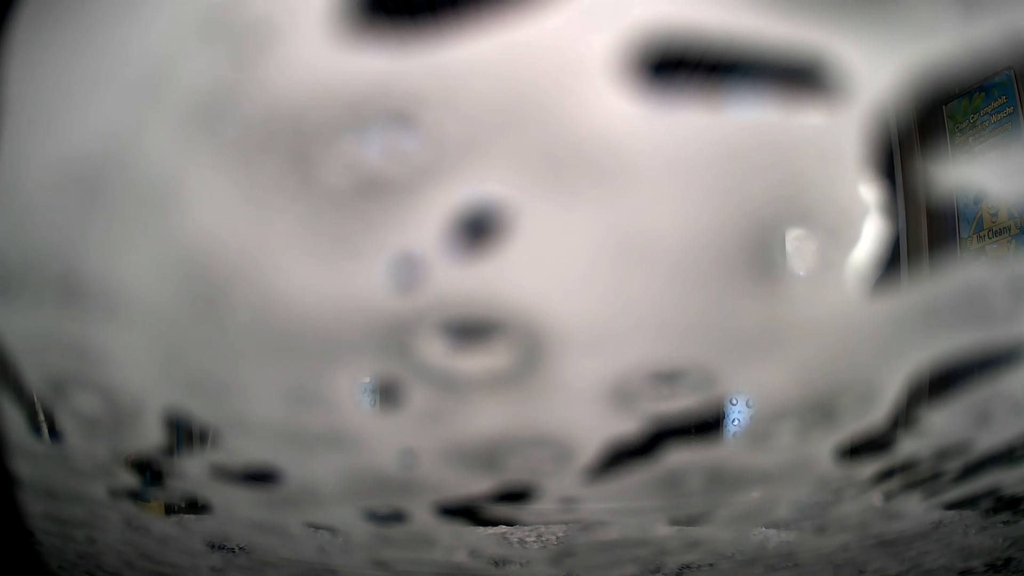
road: service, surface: asphalt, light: Day
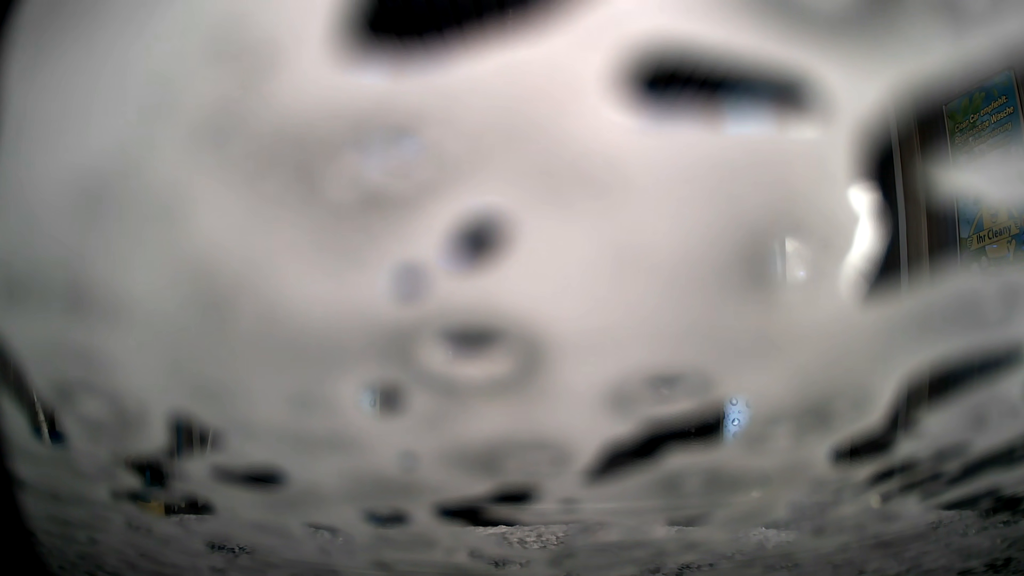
(0.0, 0.0) m; 0°
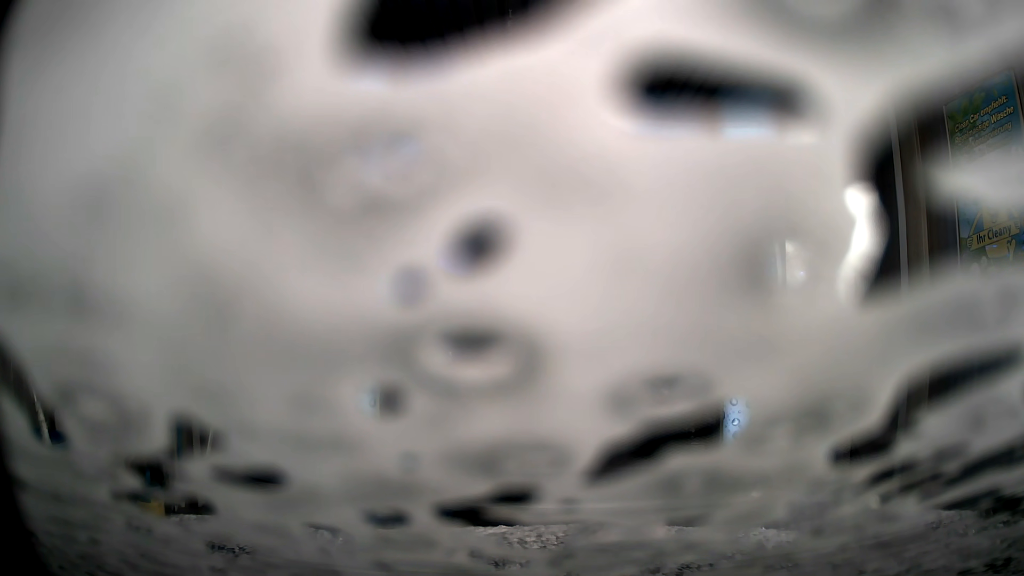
(0.0, 0.0) m; 0°
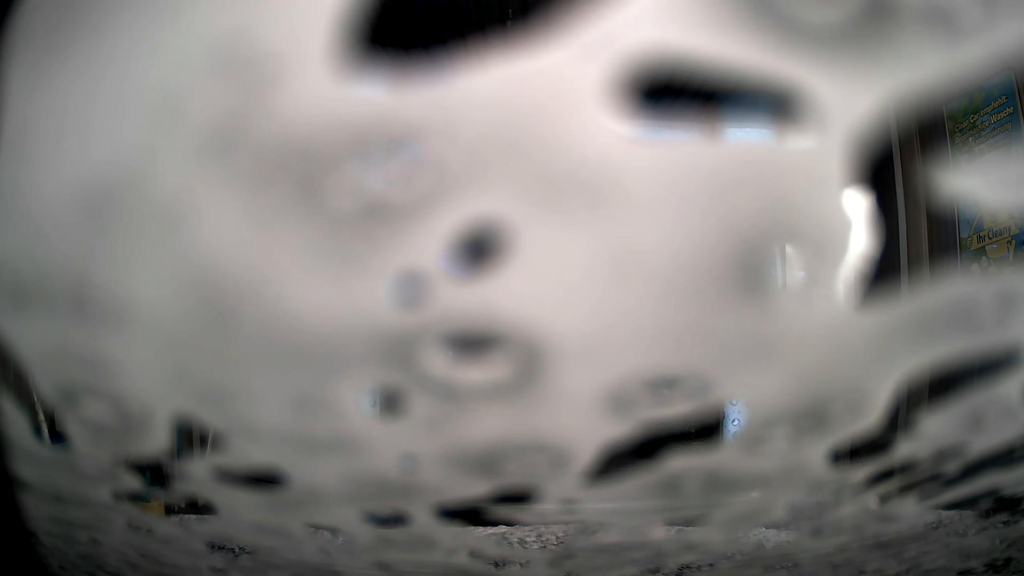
(0.0, 0.0) m; 0°
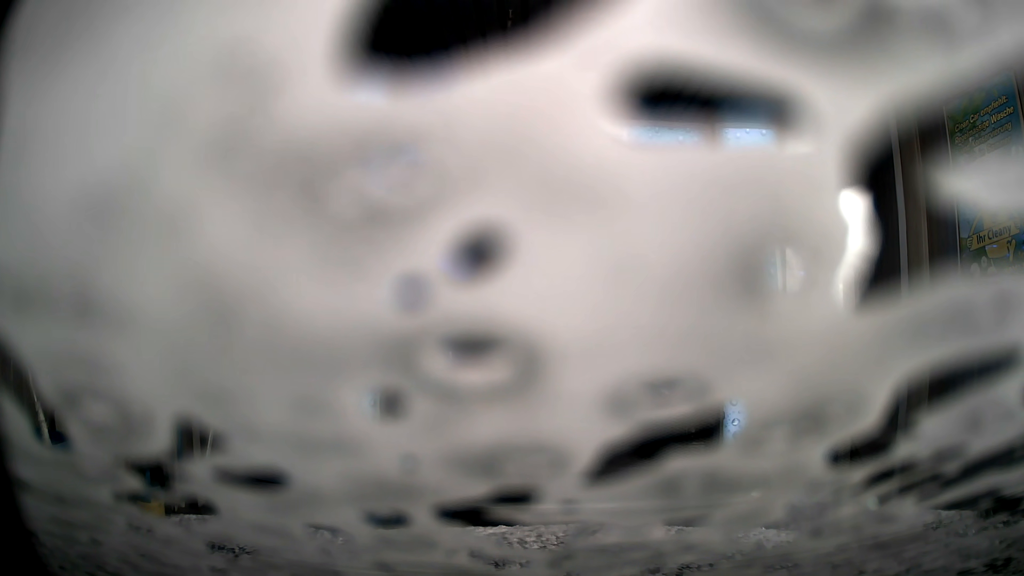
(0.0, 0.0) m; 0°
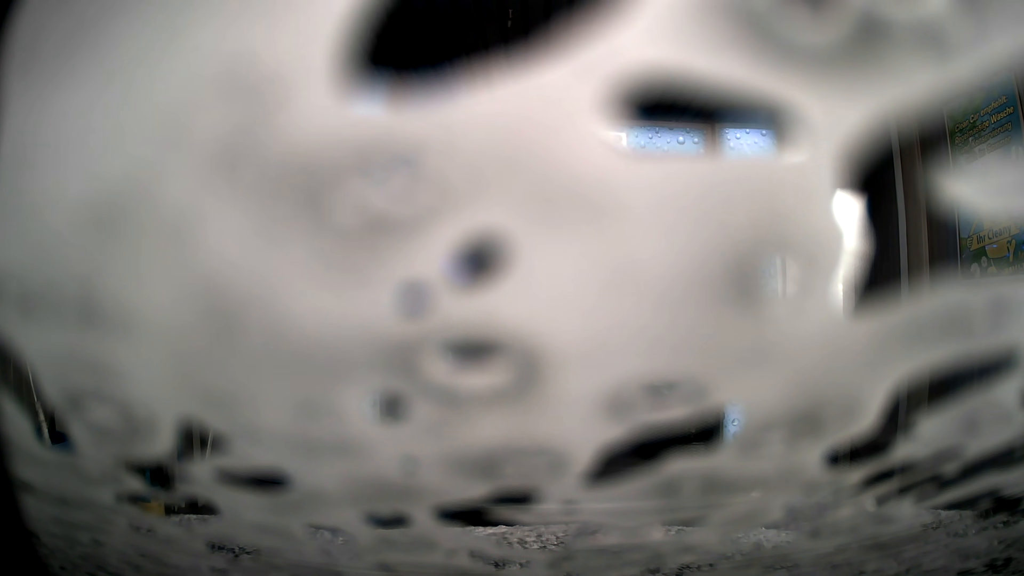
(0.0, 0.0) m; 0°
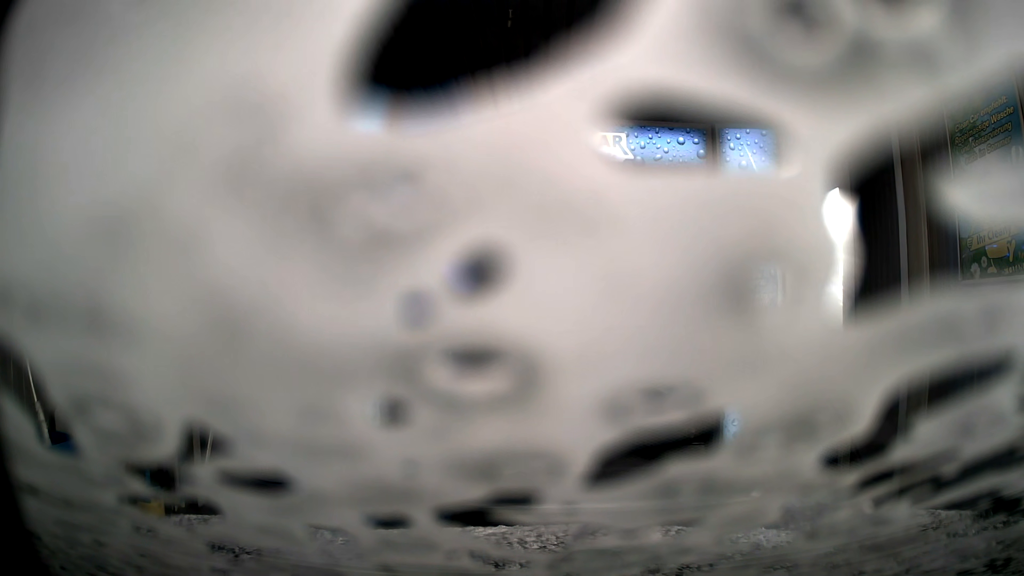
(0.0, 0.0) m; 0°
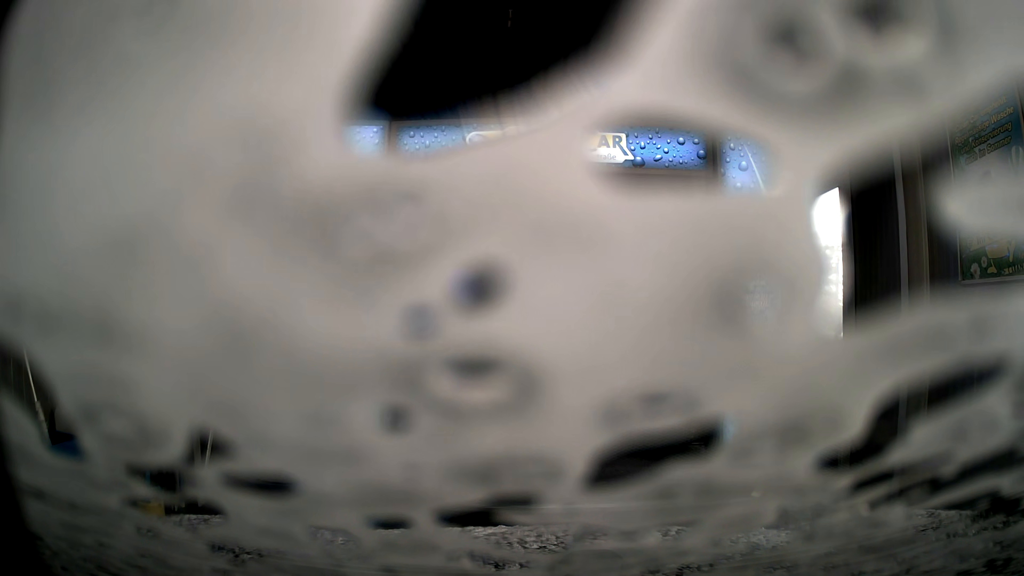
(0.0, 0.0) m; 0°
